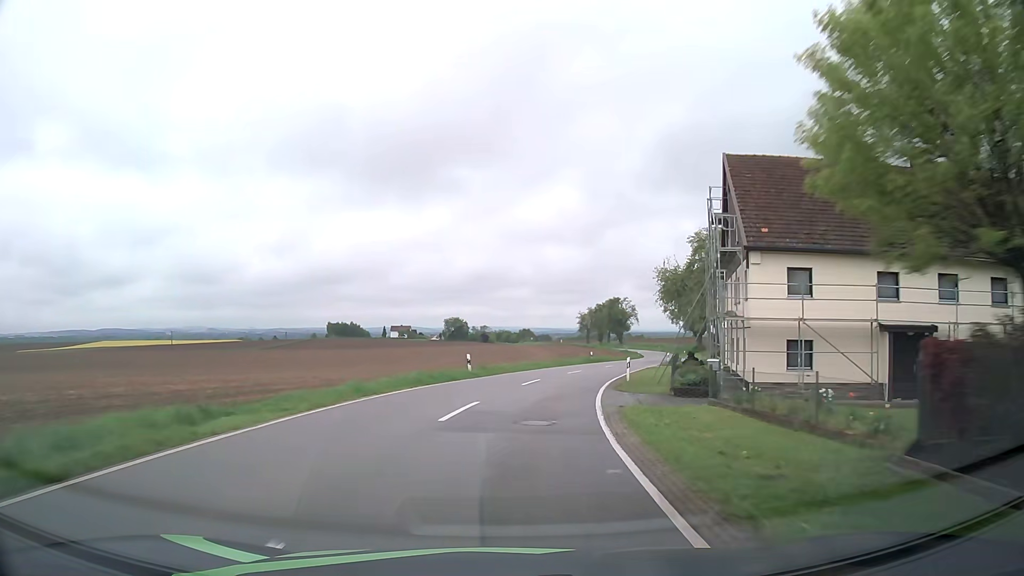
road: tertiary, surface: asphalt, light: Day
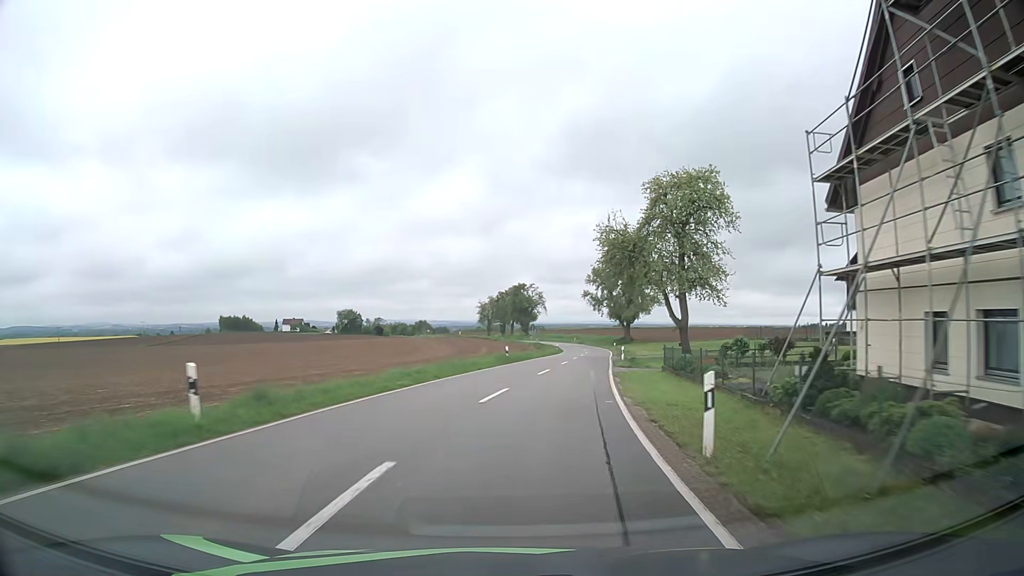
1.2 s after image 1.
(+1.5, +20.7) m; +8°
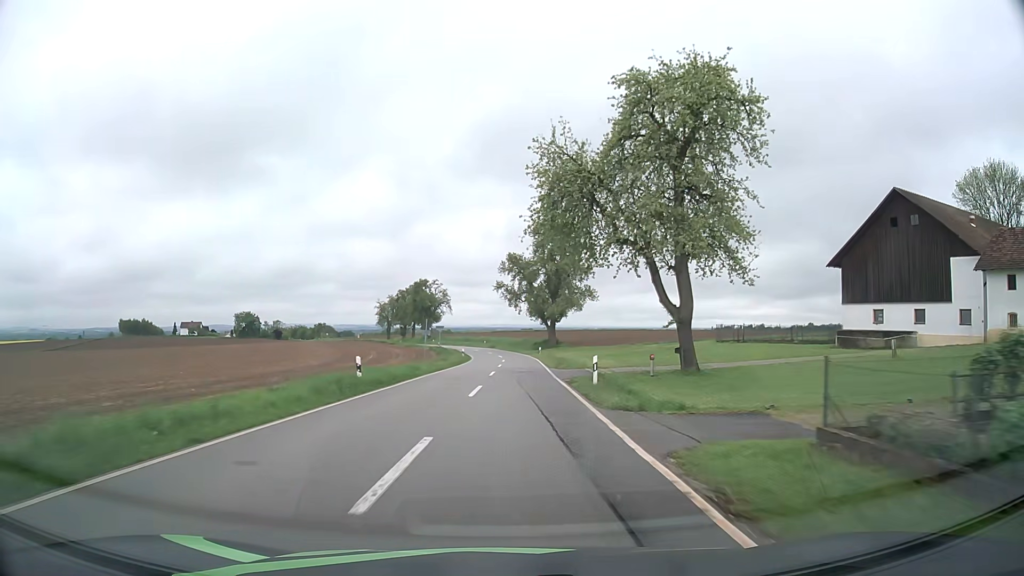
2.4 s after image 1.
(+1.8, +21.3) m; +9°
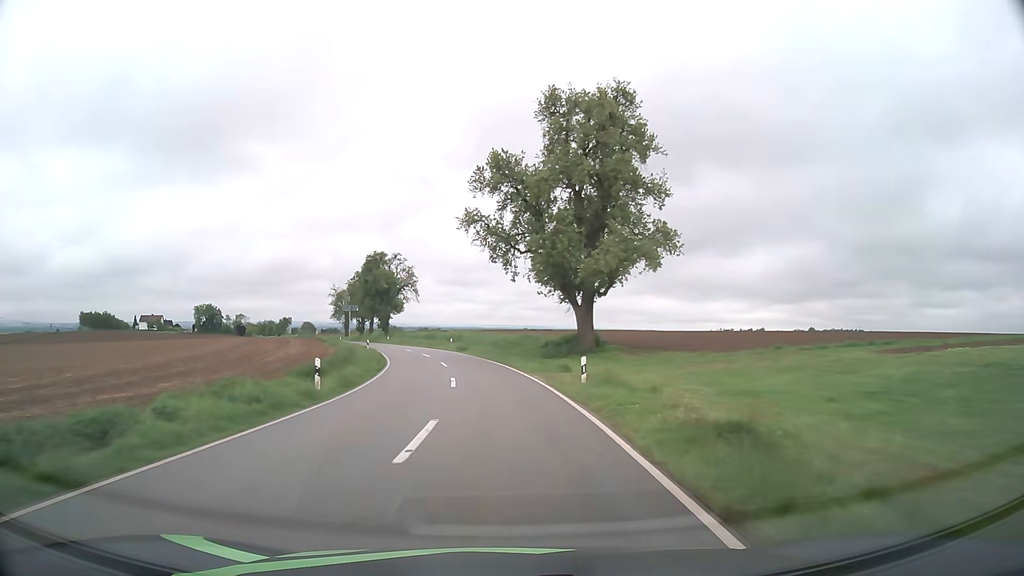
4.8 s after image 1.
(+0.9, +45.1) m; +1°
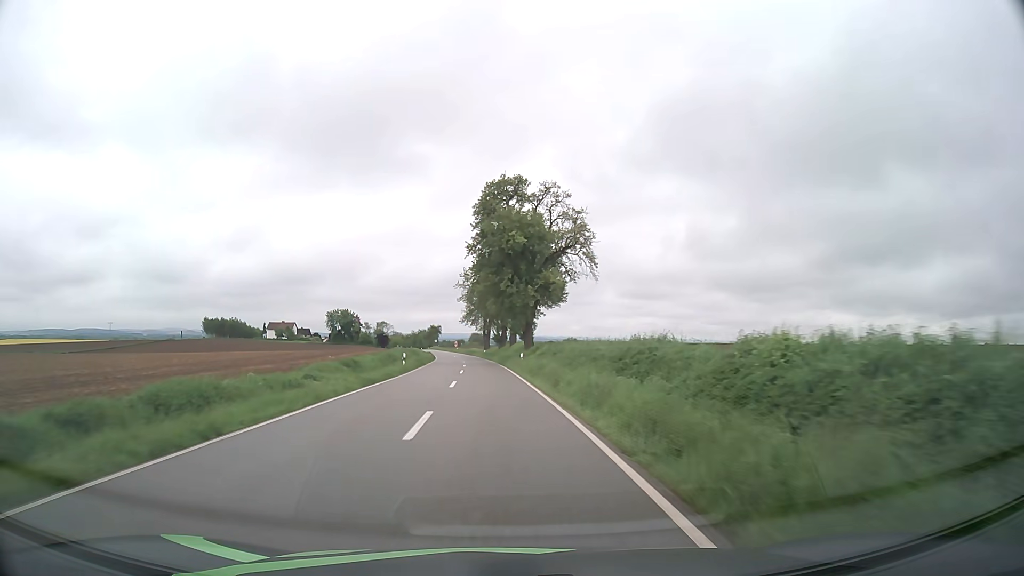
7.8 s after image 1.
(-6.7, +57.6) m; -15°
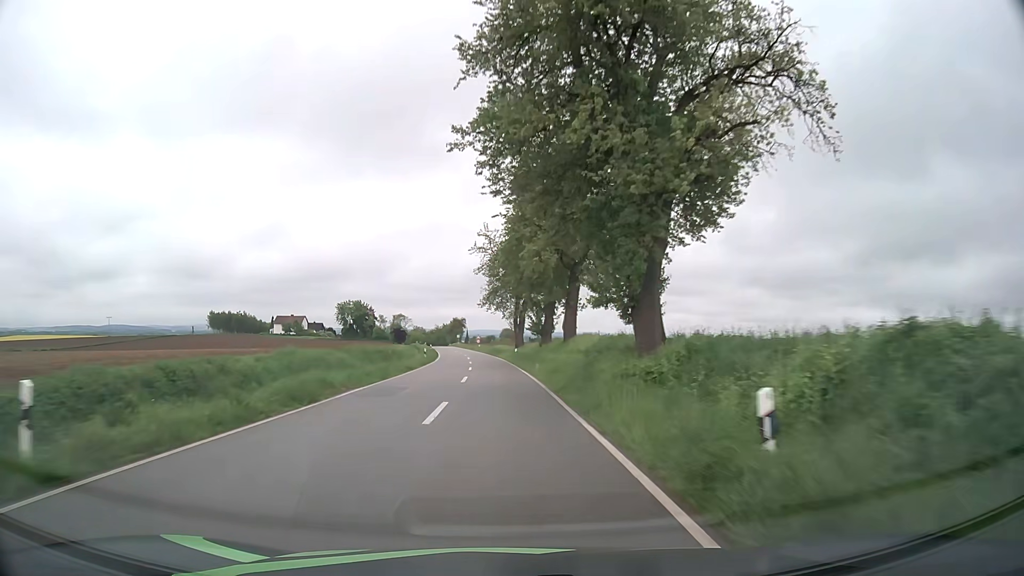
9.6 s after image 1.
(-1.1, +35.1) m; -3°
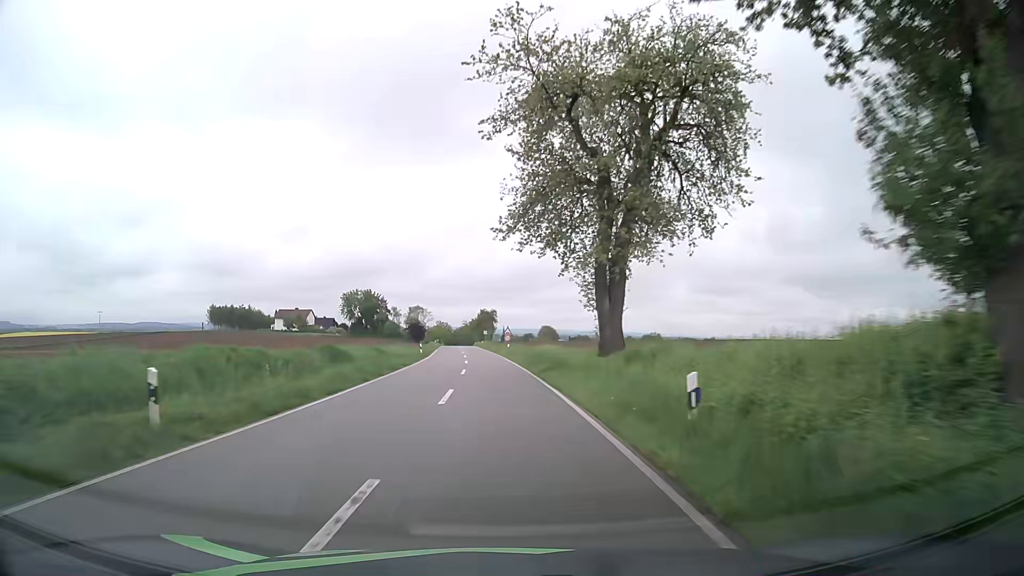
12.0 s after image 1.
(-1.0, +44.3) m; -4°
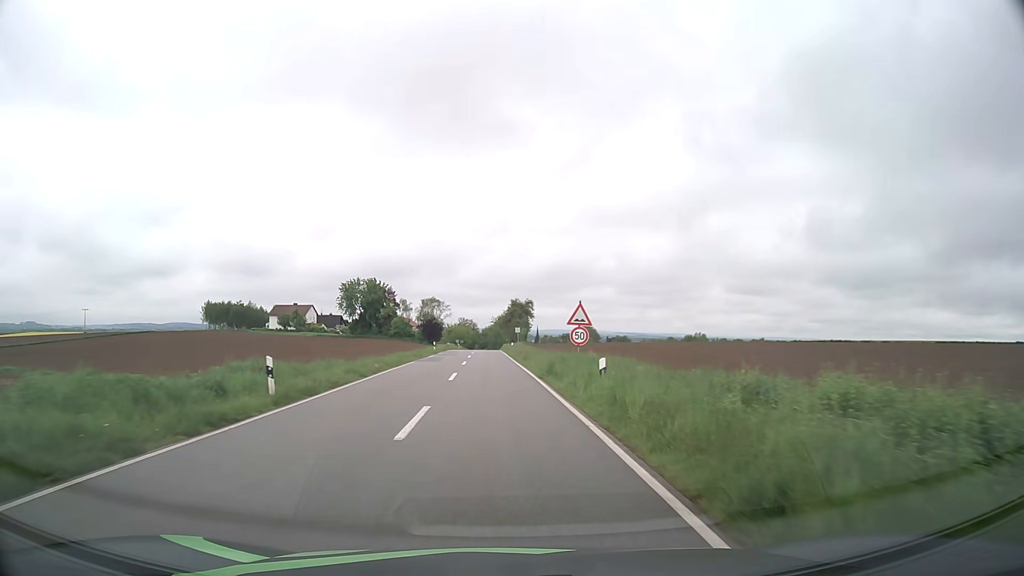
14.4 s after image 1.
(-0.8, +40.7) m; -3°
(0, +10) (0, +20) (0, +30) (-1, +40) (-1, +50) (-1, +60) (-2, +70) (-2, +80) (-2, +90) (-2, +100) m
